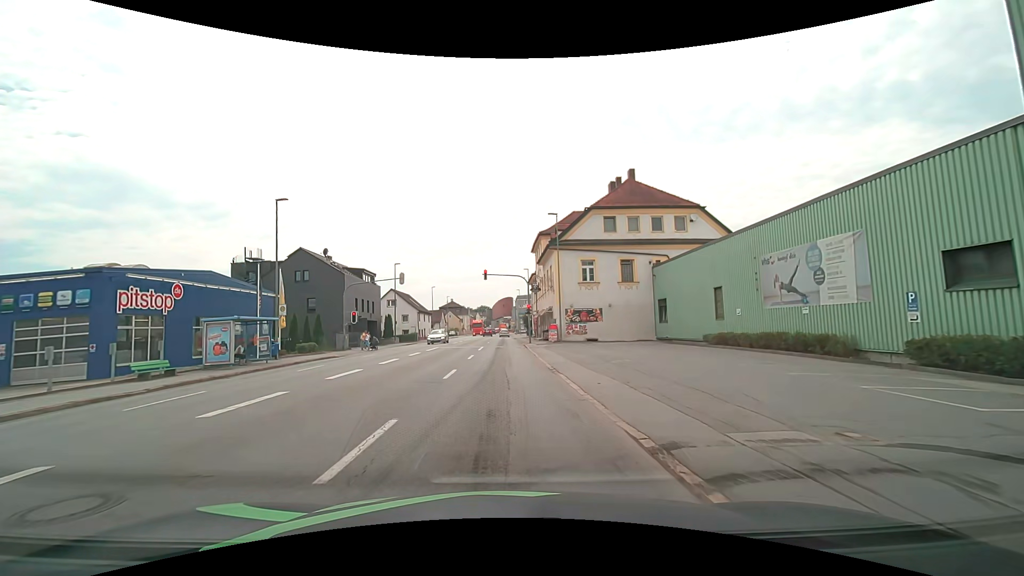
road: tertiary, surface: asphalt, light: Day
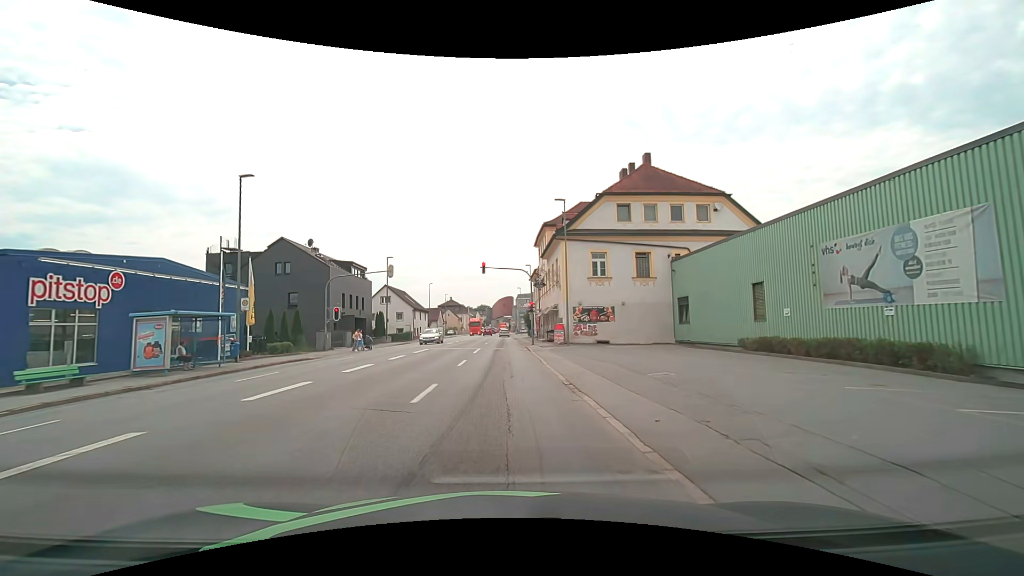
(-0.1, +4.4) m; 0°
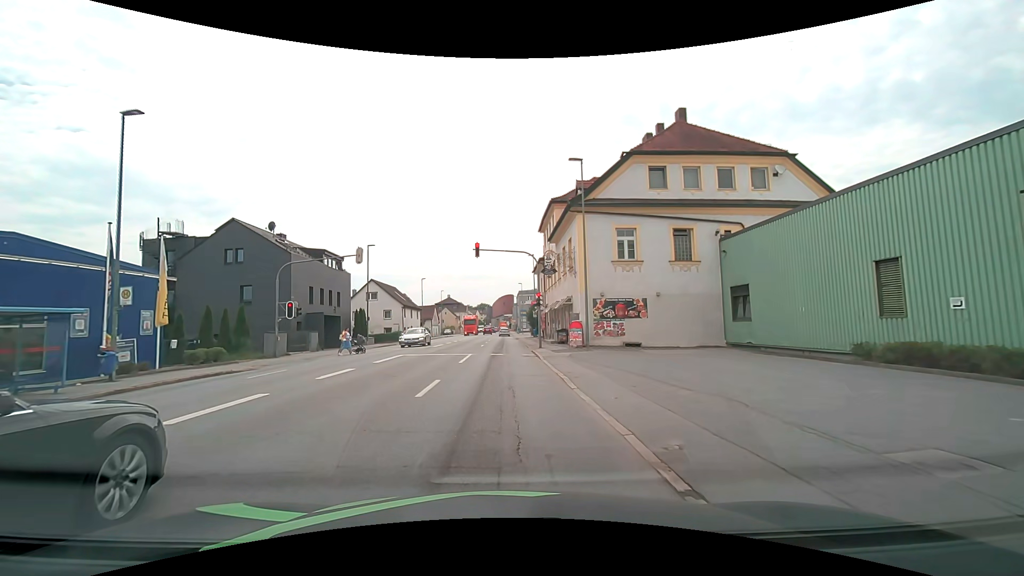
(-0.1, +8.2) m; 0°
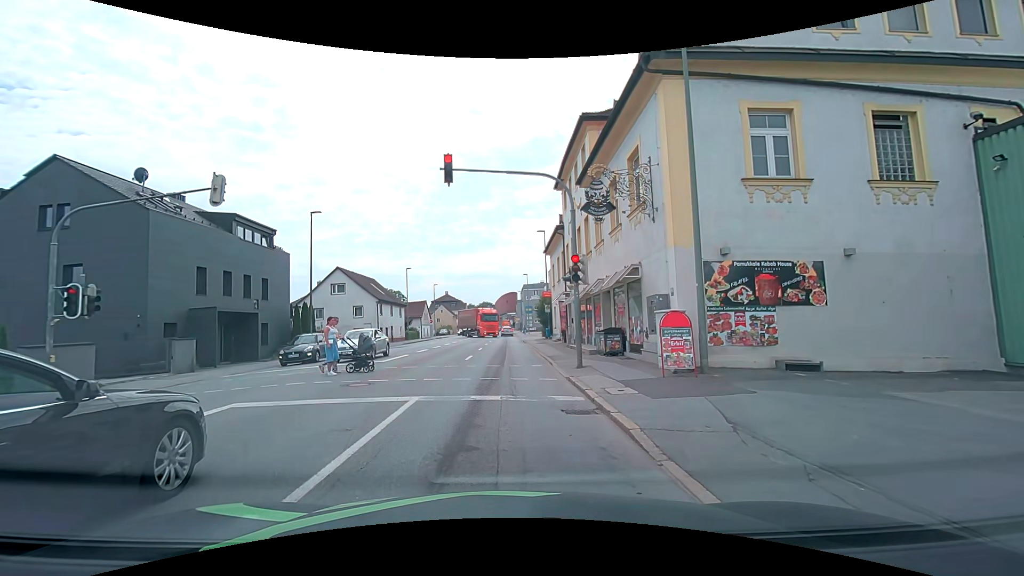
(-0.2, +14.9) m; -1°
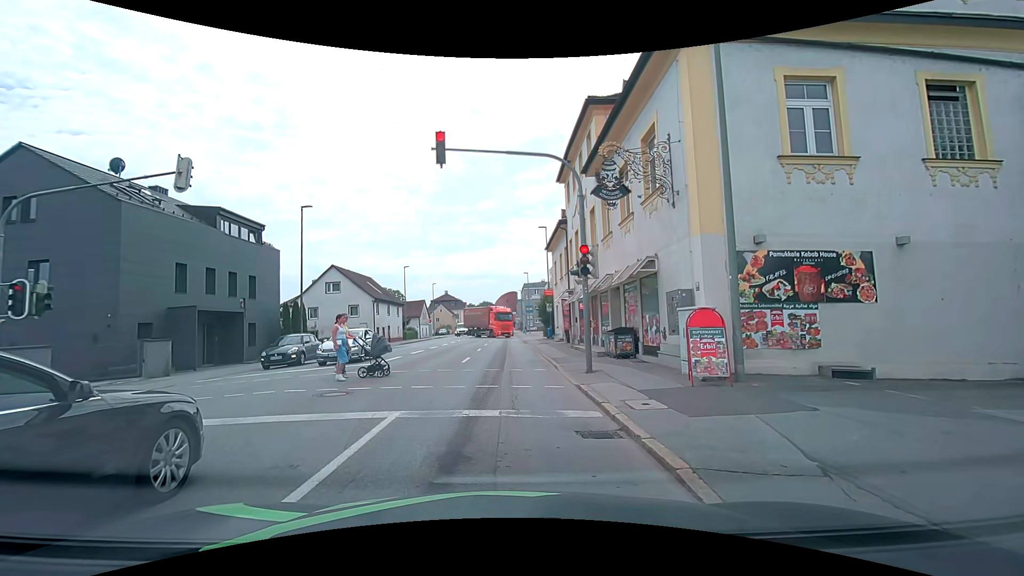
(0.0, +1.6) m; +1°
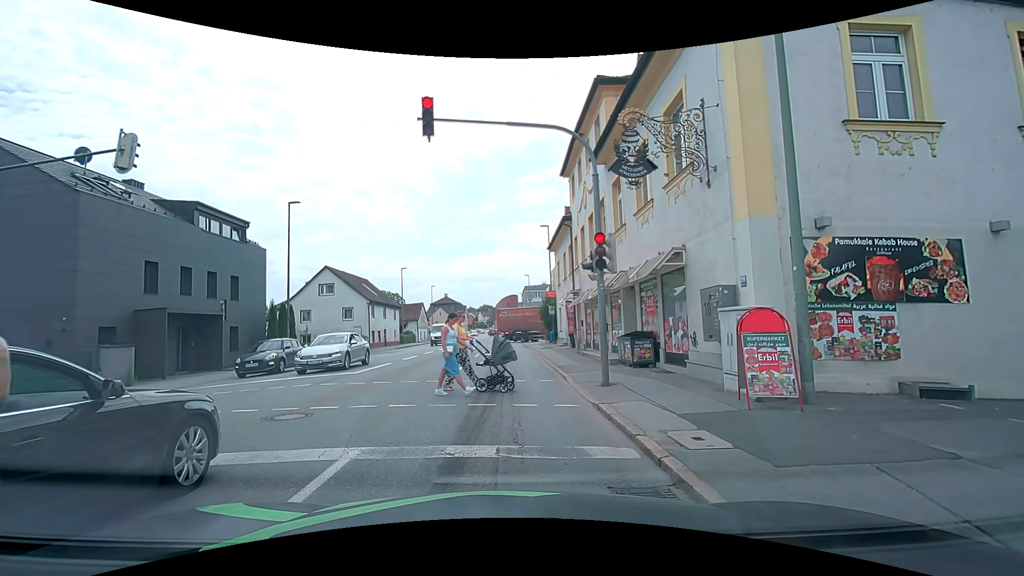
(0.0, +2.0) m; +1°
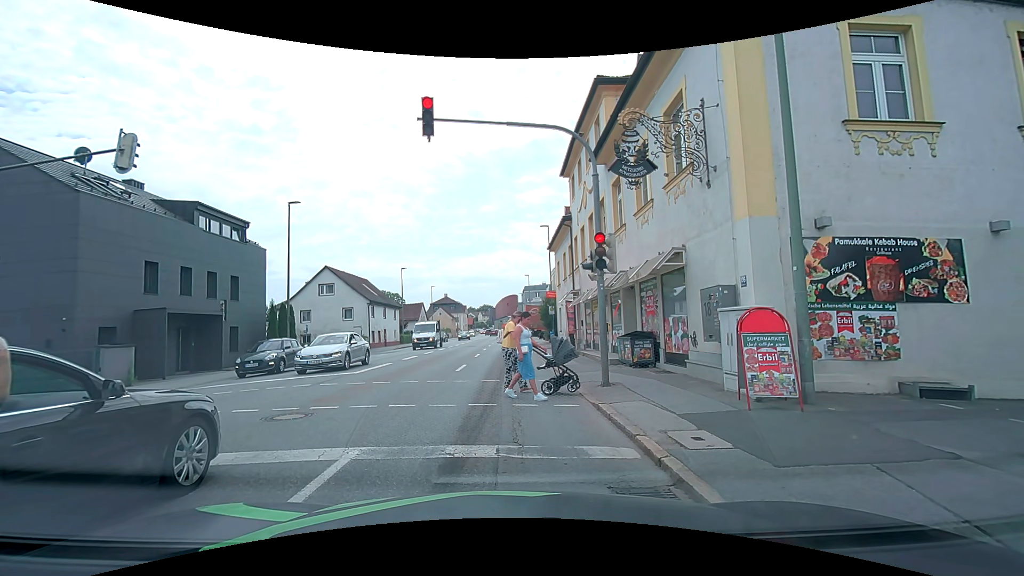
(0.0, 0.0) m; 0°
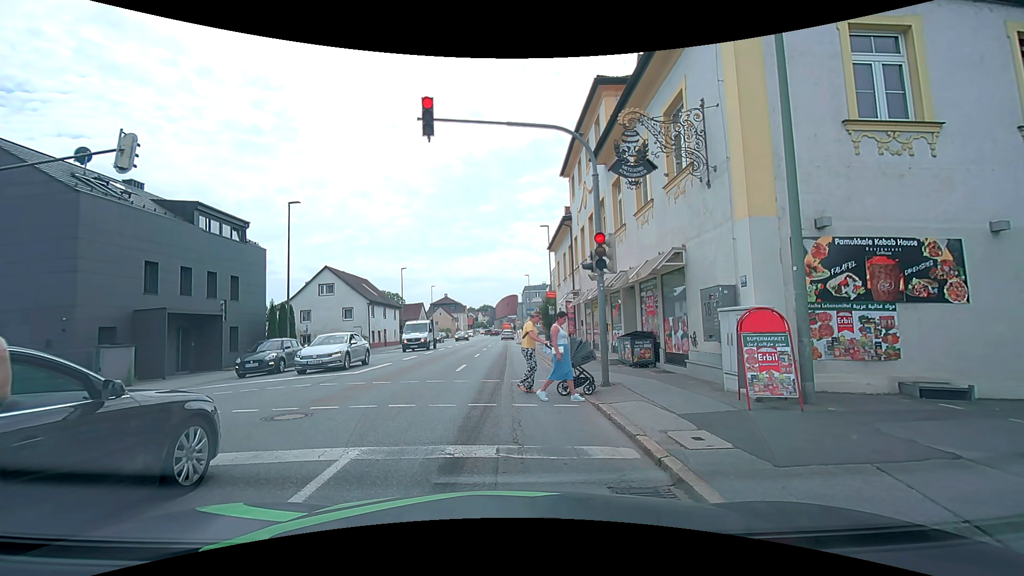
(0.0, 0.0) m; 0°
(0, +10) (-1, +20) (-1, +30) (-2, +40) (-2, +50) (-2, +60) (-3, +70) (-3, +80) (-3, +90) (-4, +100) m
